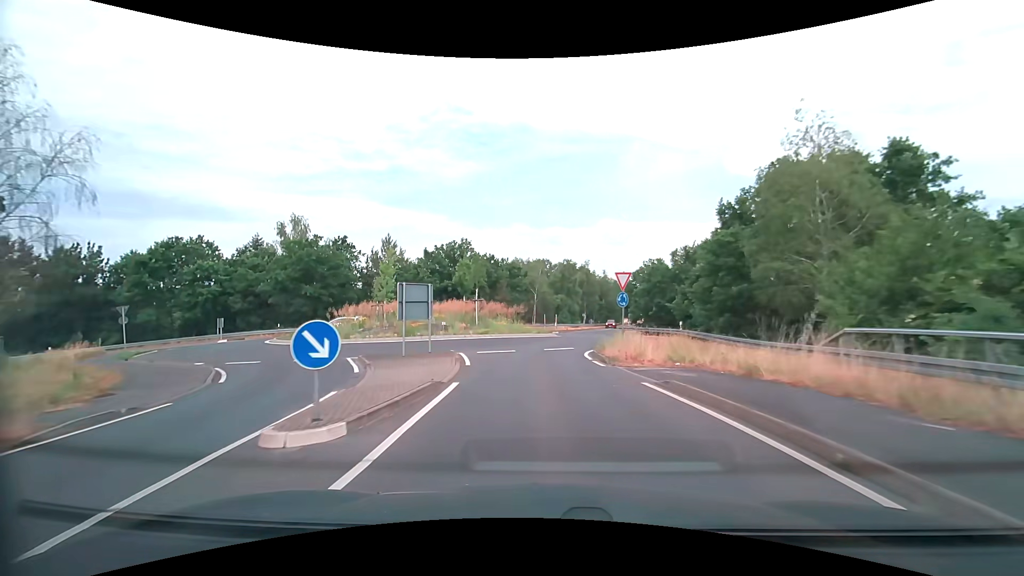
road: secondary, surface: asphalt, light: Day
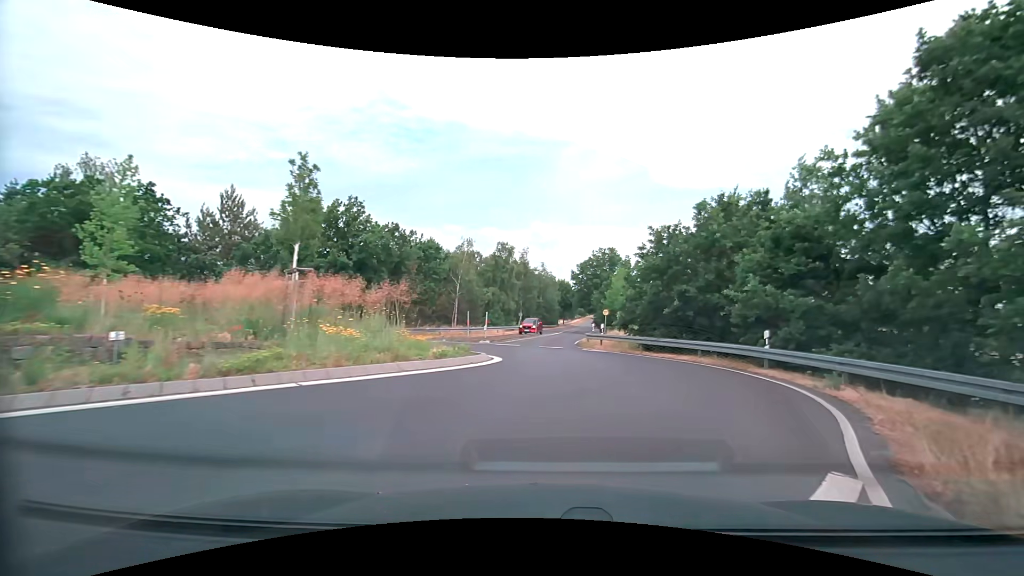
(0.0, +20.1) m; +7°
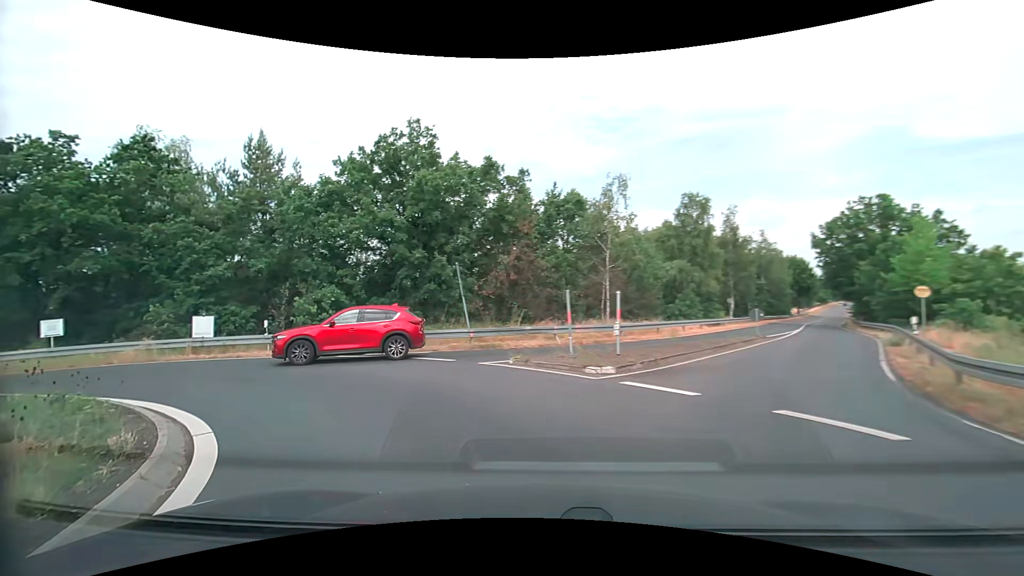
(+0.9, +19.7) m; -22°
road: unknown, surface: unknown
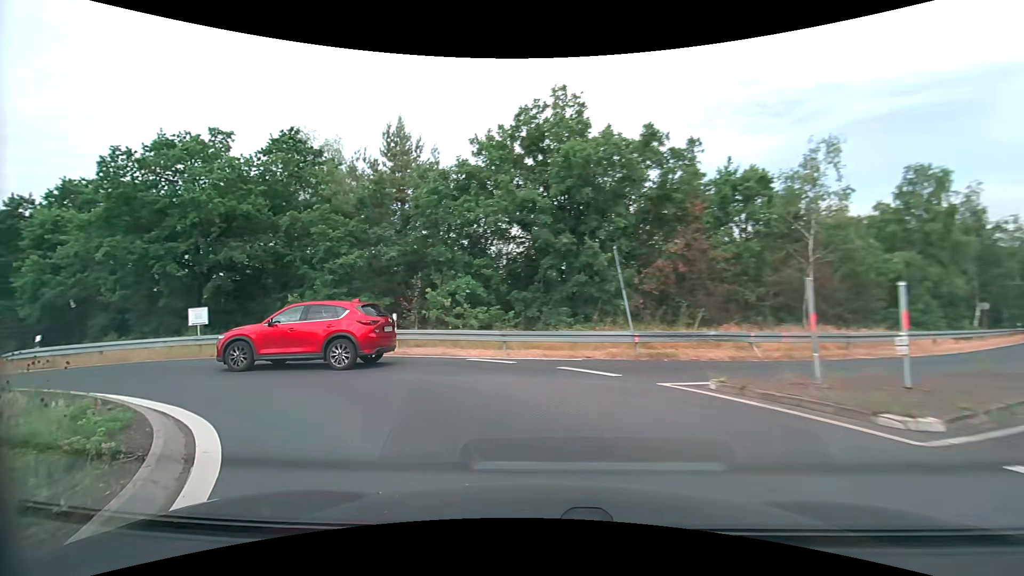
(-0.5, +4.1) m; -16°
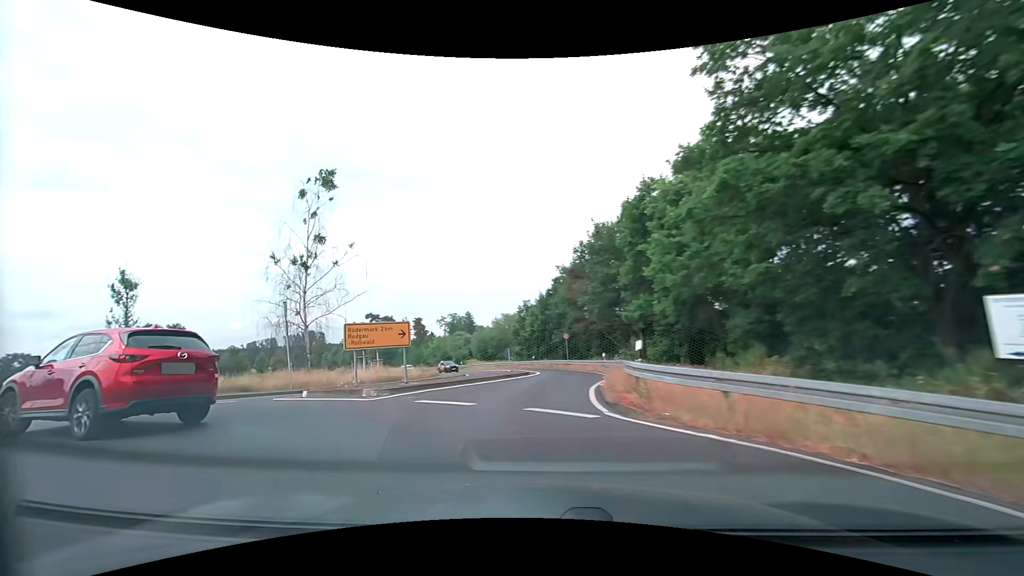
(-8.6, +13.1) m; -66°
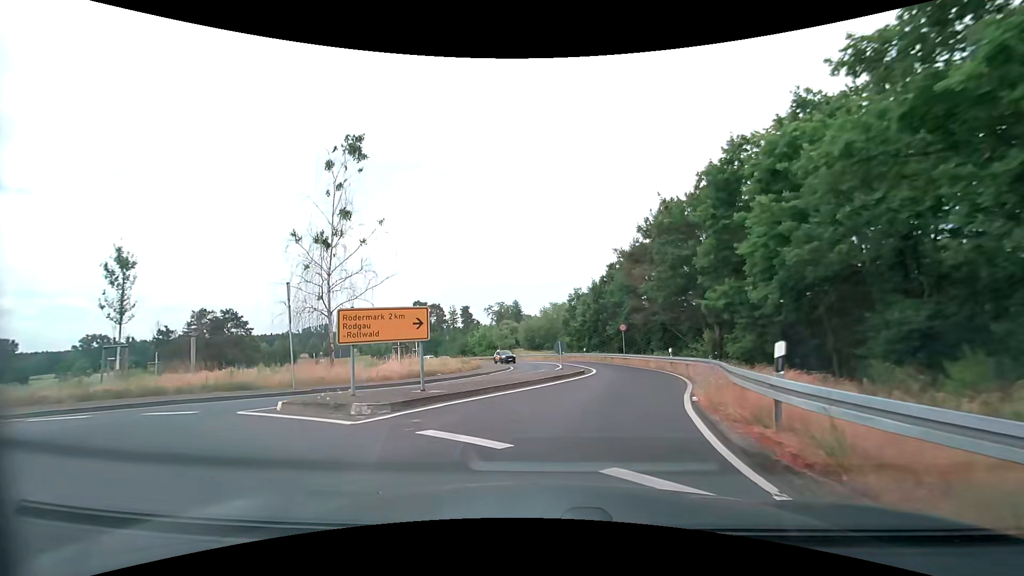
(-0.3, +4.3) m; -7°
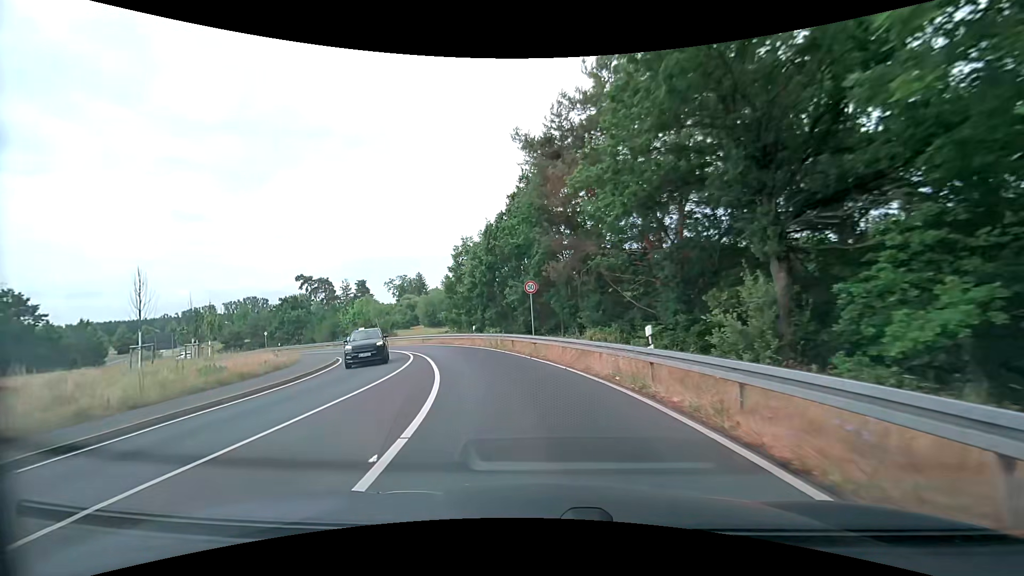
(+3.0, +20.5) m; +10°
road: secondary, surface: asphalt
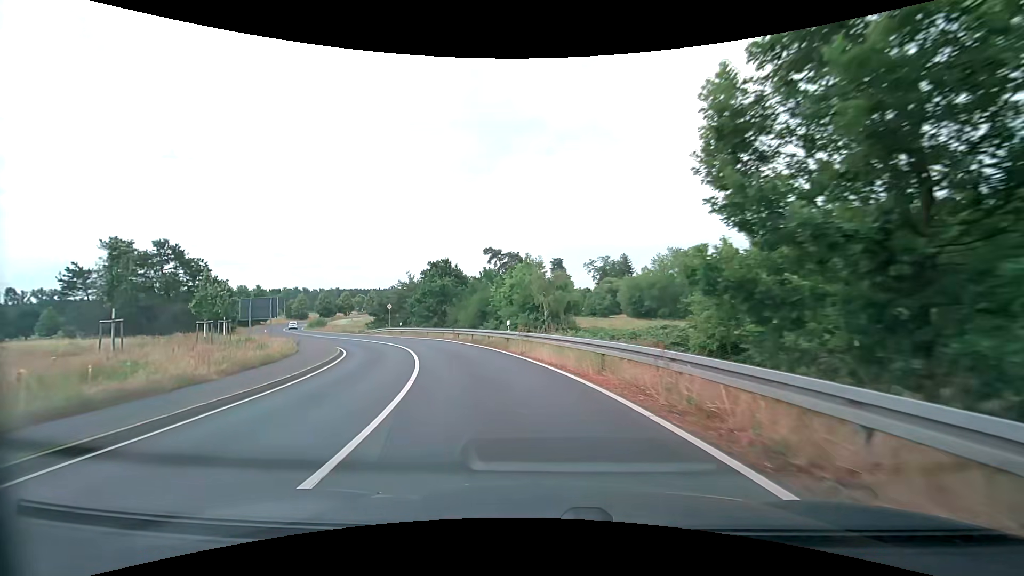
(-7.0, +33.5) m; -23°
(-1, +10) (-3, +20) (-6, +29) (-10, +38) (-15, +47) (-21, +55) (-27, +63) (-32, +71) (-38, +80) (-44, +88) m
